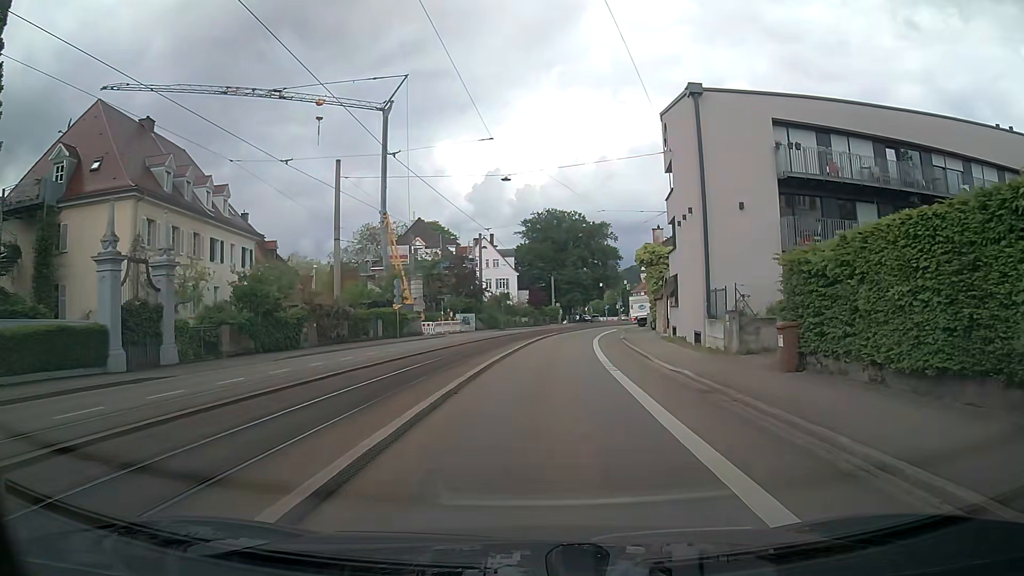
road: tertiary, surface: asphalt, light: Day
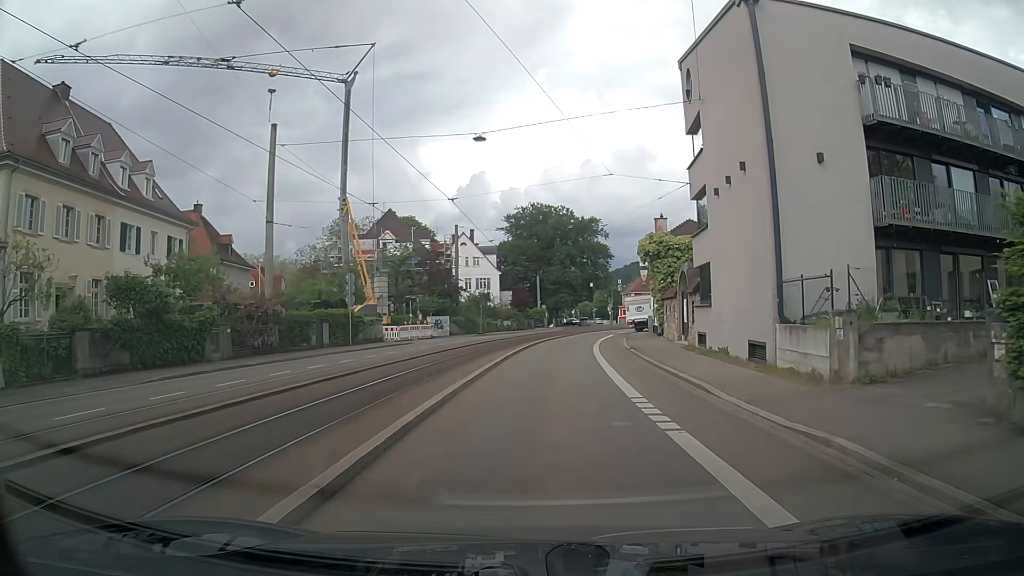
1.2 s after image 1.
(+0.1, +8.8) m; +1°
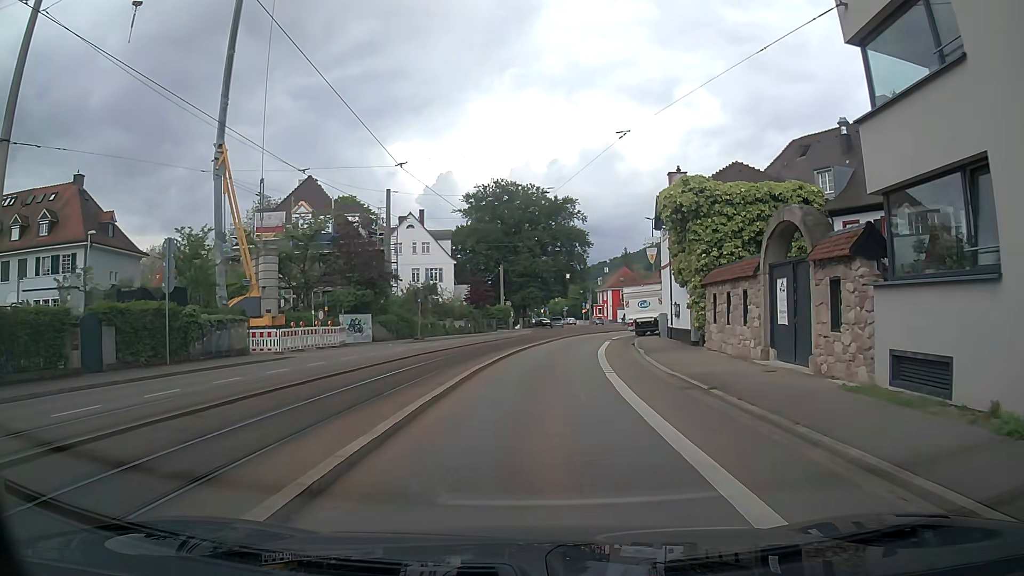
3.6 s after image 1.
(+0.5, +17.6) m; +2°
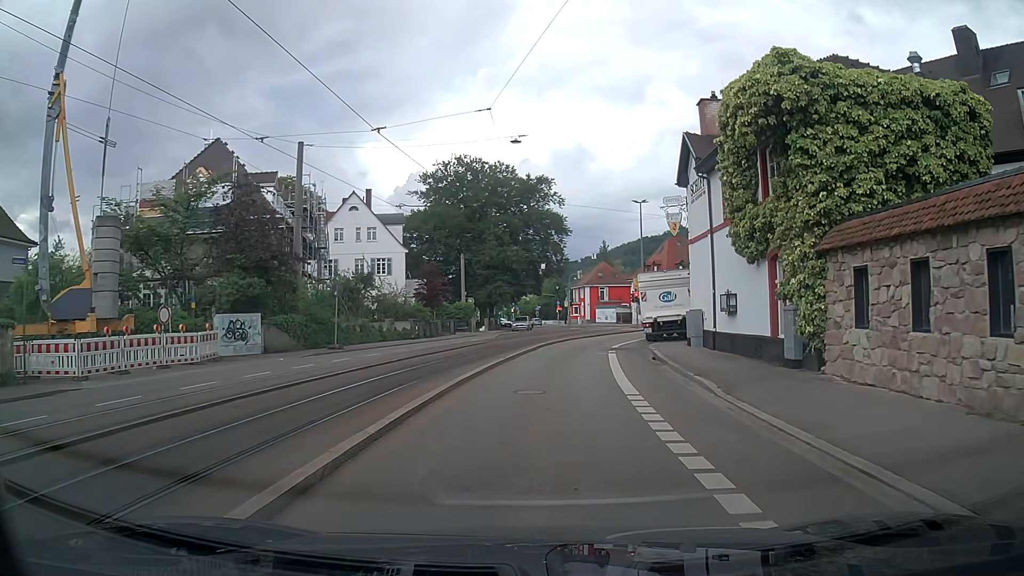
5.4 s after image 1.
(+0.3, +13.2) m; +3°
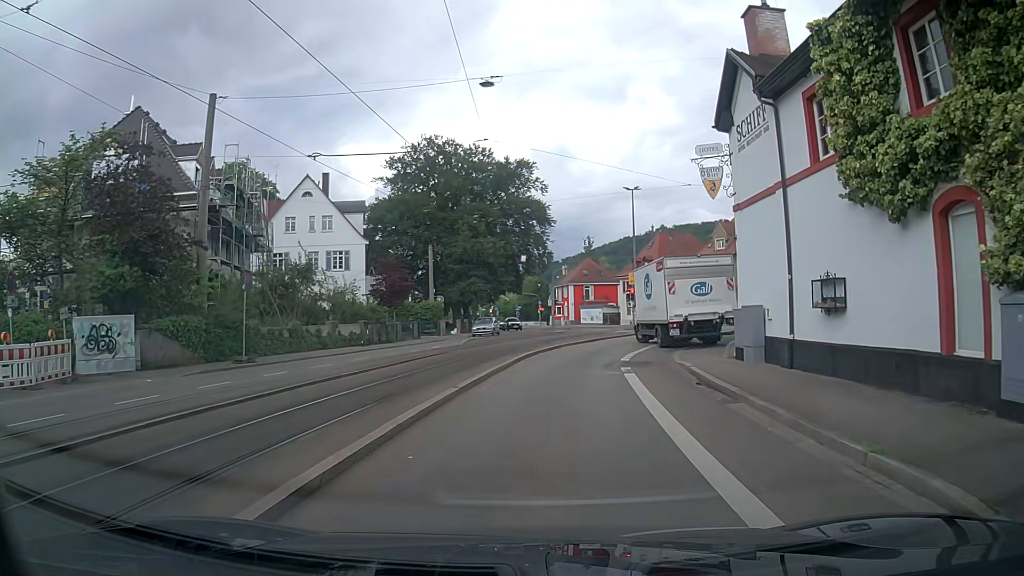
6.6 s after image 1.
(+0.2, +8.3) m; +2°
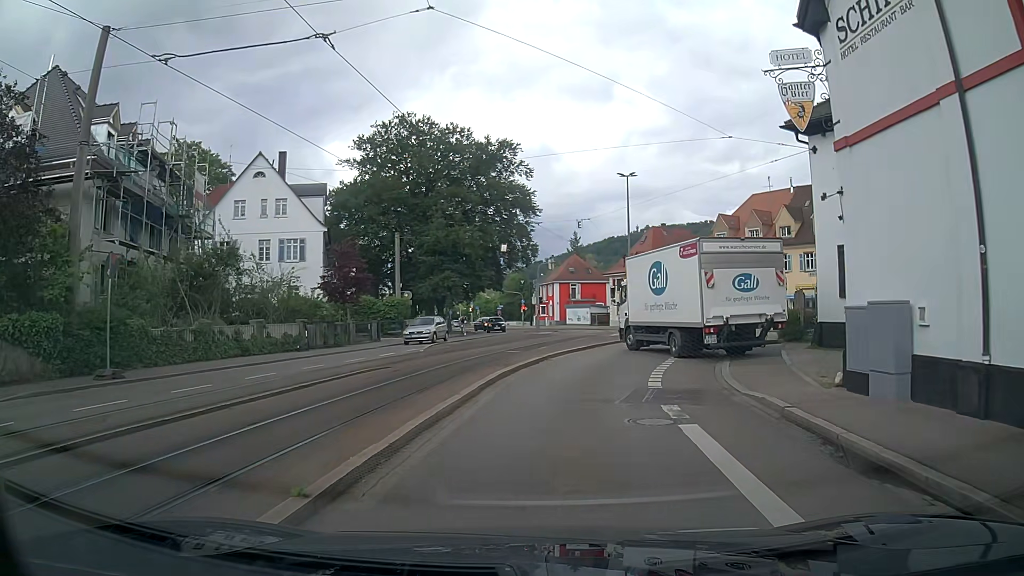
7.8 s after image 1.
(+0.1, +7.2) m; 0°
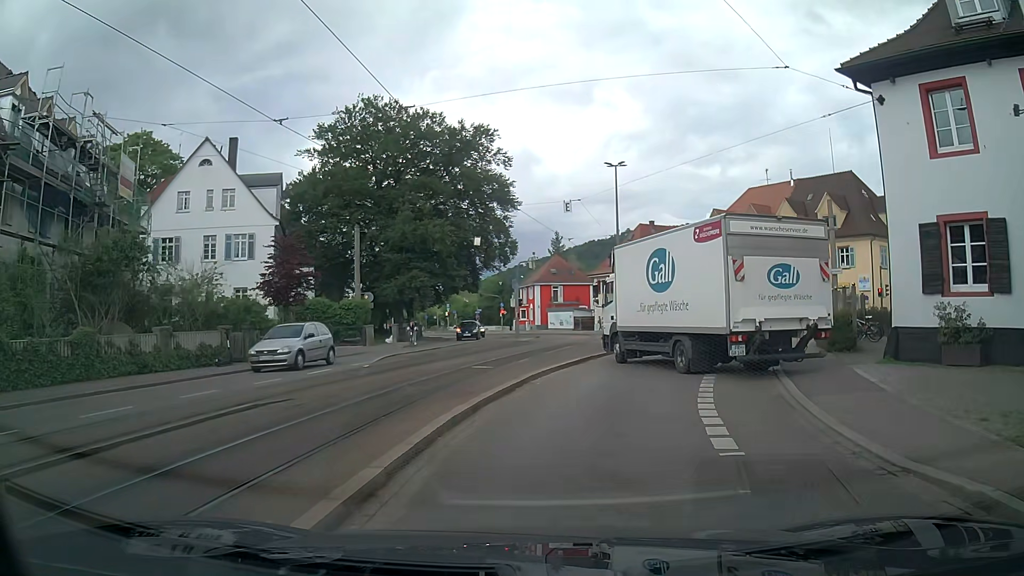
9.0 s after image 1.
(+0.1, +5.8) m; +2°
